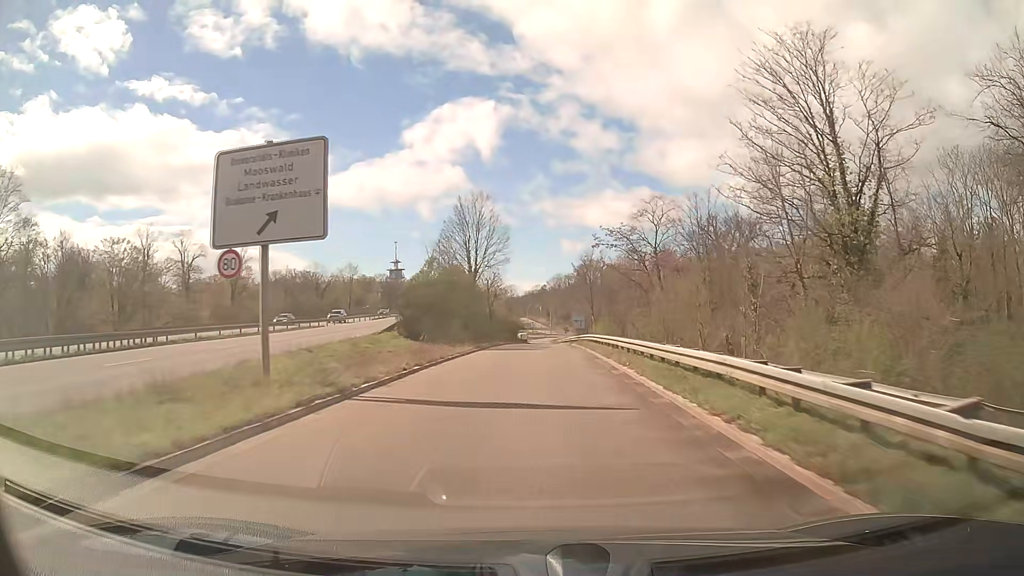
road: trunk_link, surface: asphalt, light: Day
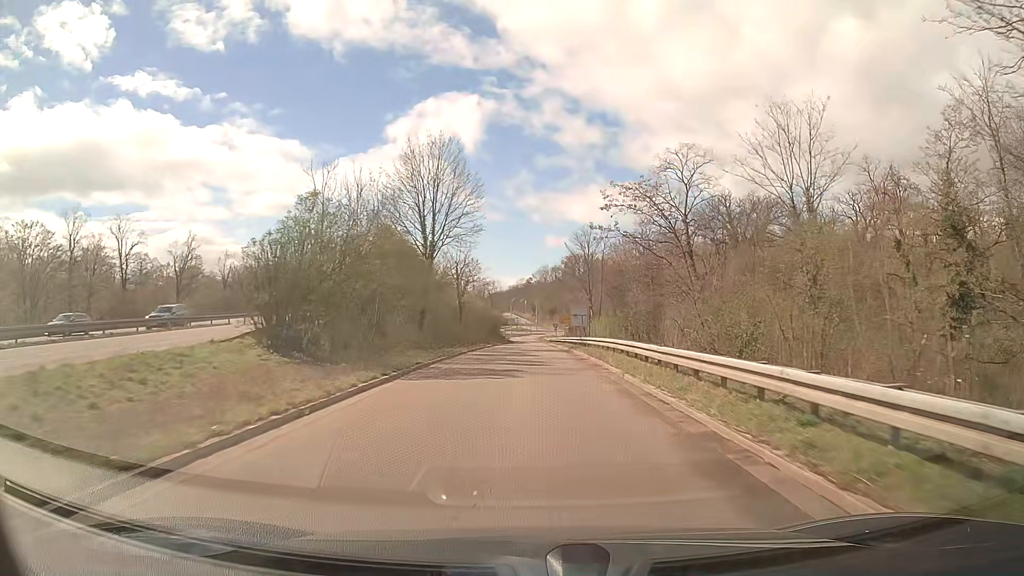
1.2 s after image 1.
(+0.2, +18.7) m; +1°
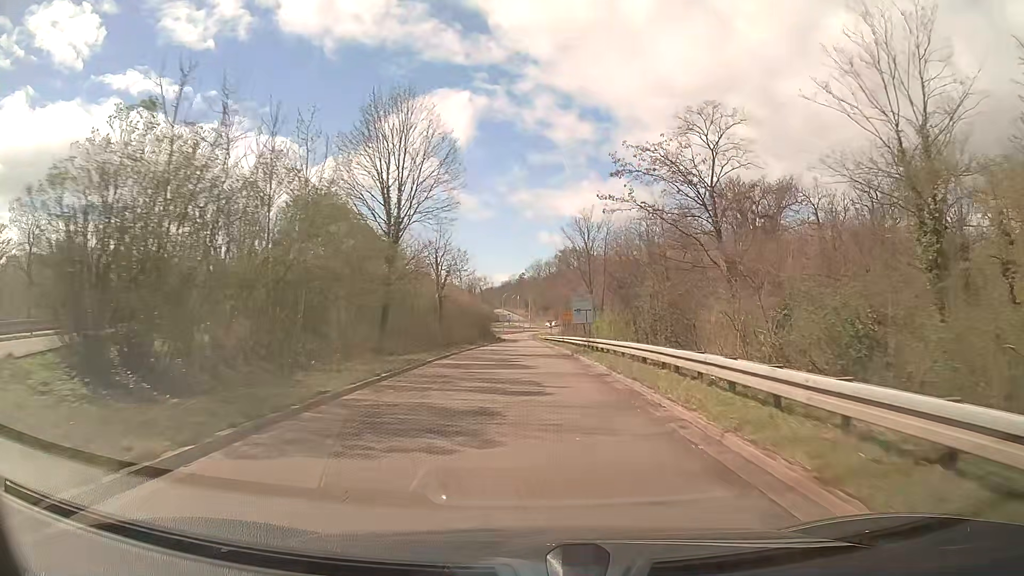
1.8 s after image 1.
(+0.1, +9.1) m; +1°
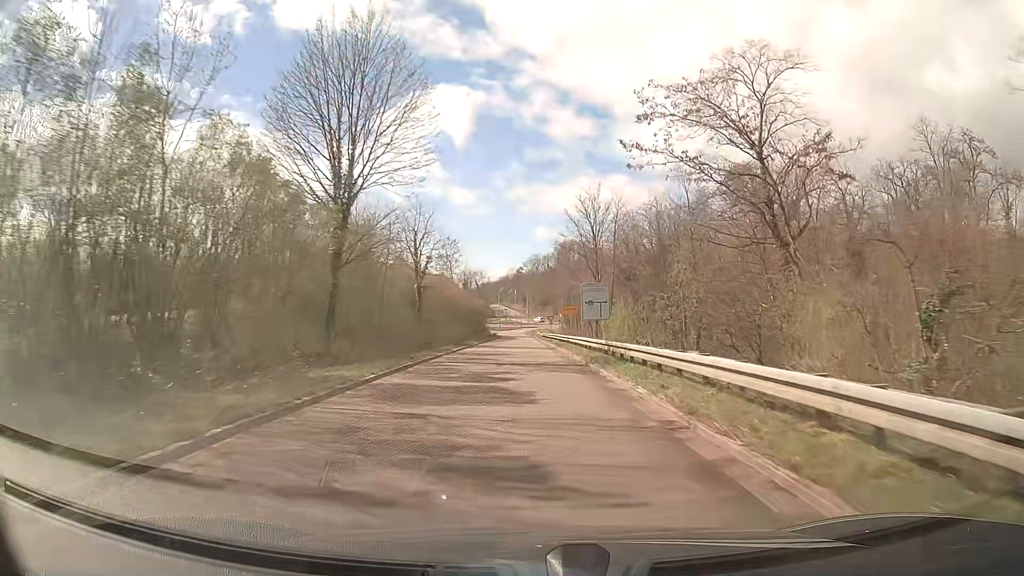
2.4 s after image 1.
(0.0, +9.0) m; 0°
